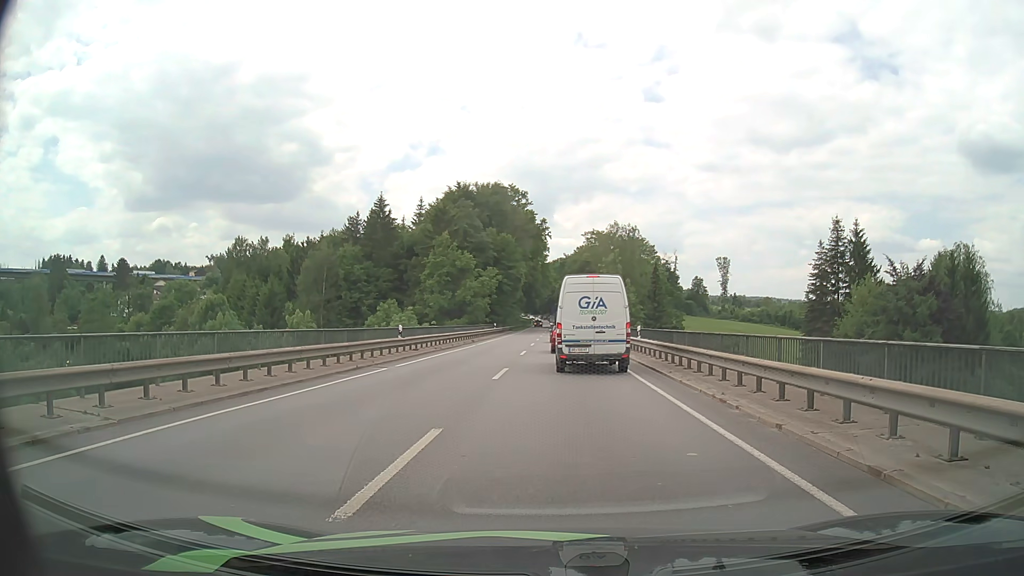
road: primary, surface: asphalt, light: Day
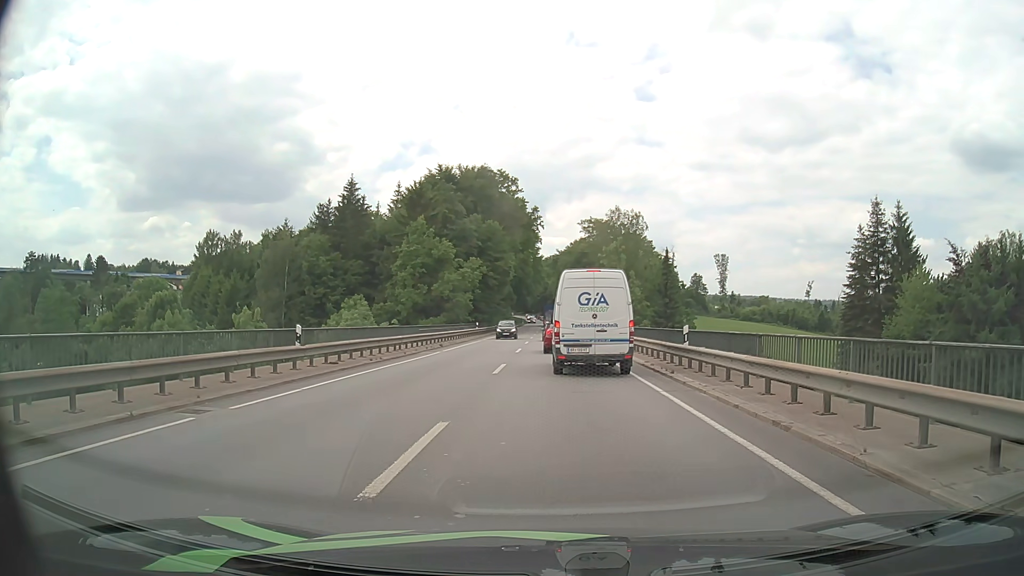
(-0.1, +11.6) m; 0°
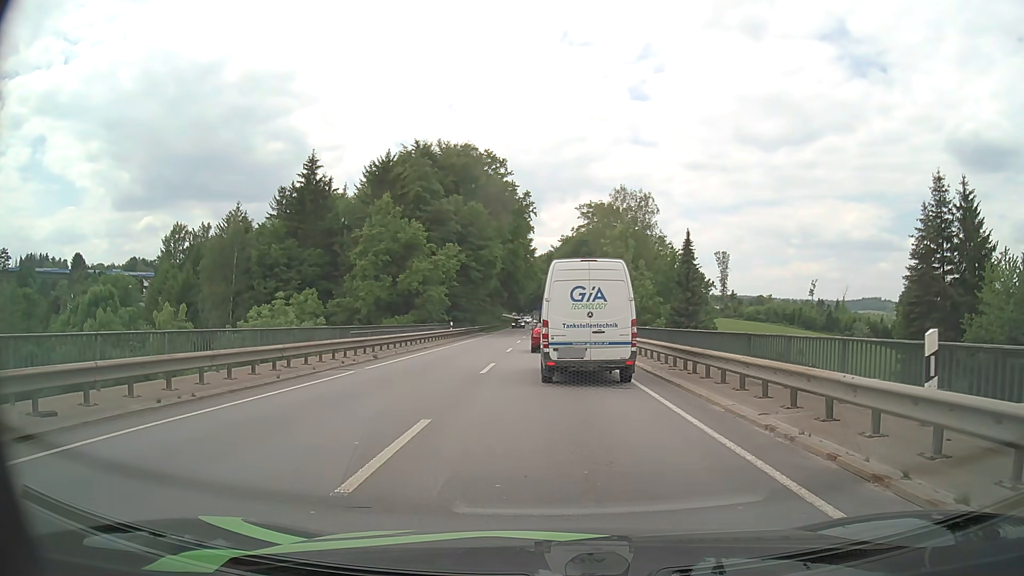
(+0.2, +12.6) m; +1°
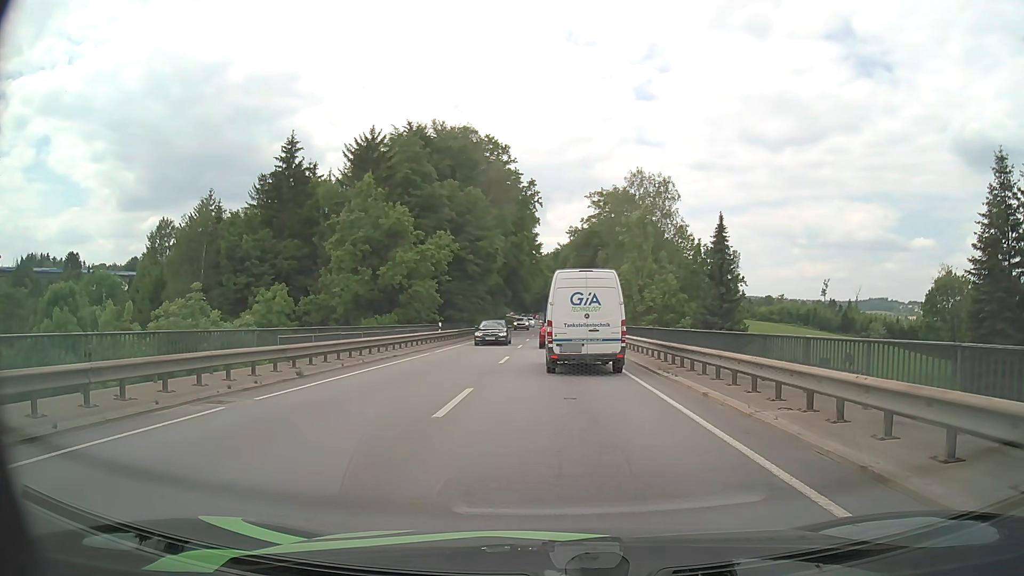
(-0.1, +8.1) m; -1°
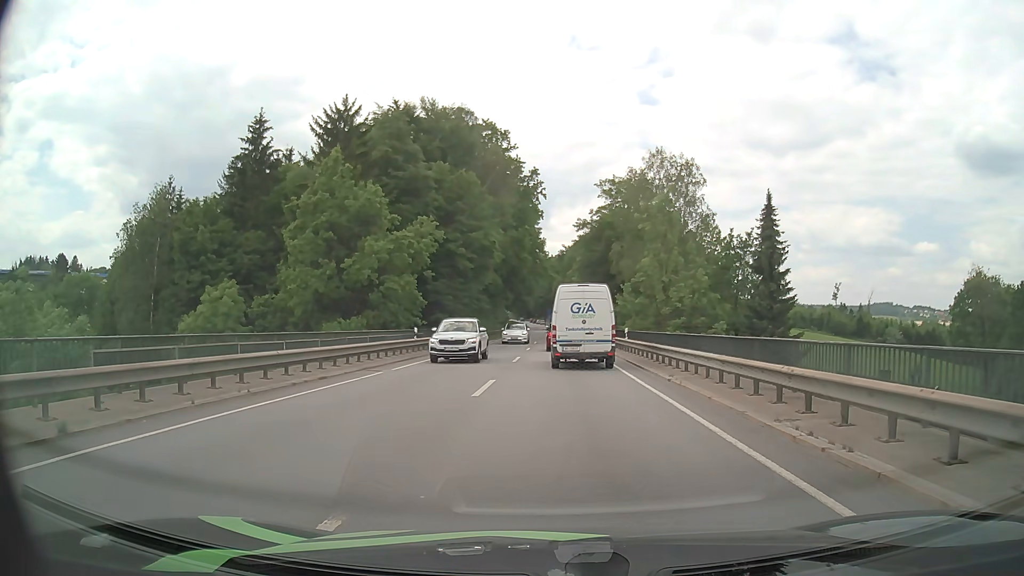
(0.0, +9.2) m; -1°
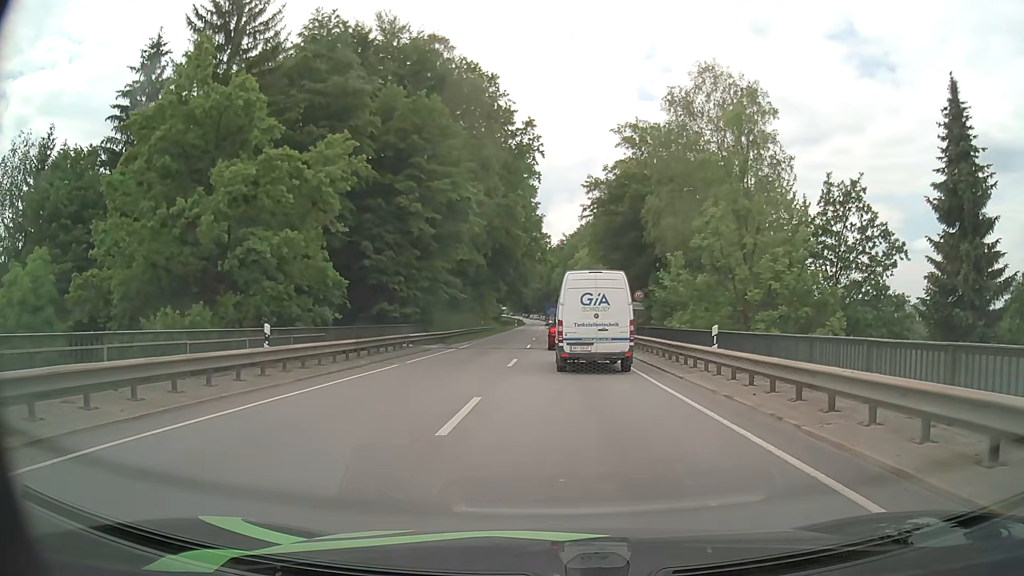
(0.0, +18.1) m; +1°
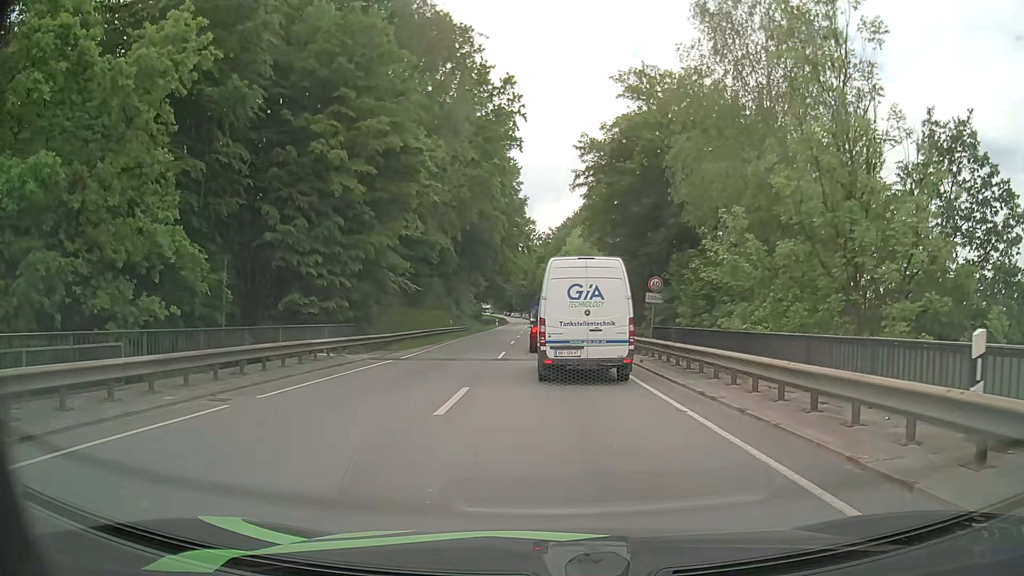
(+0.1, +10.8) m; +1°
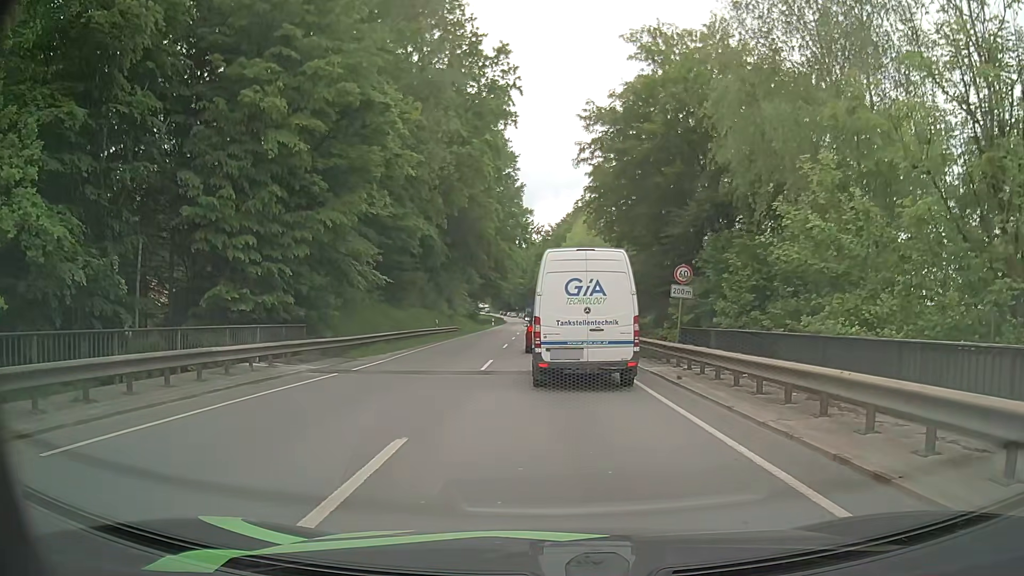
(0.0, +5.8) m; 0°
